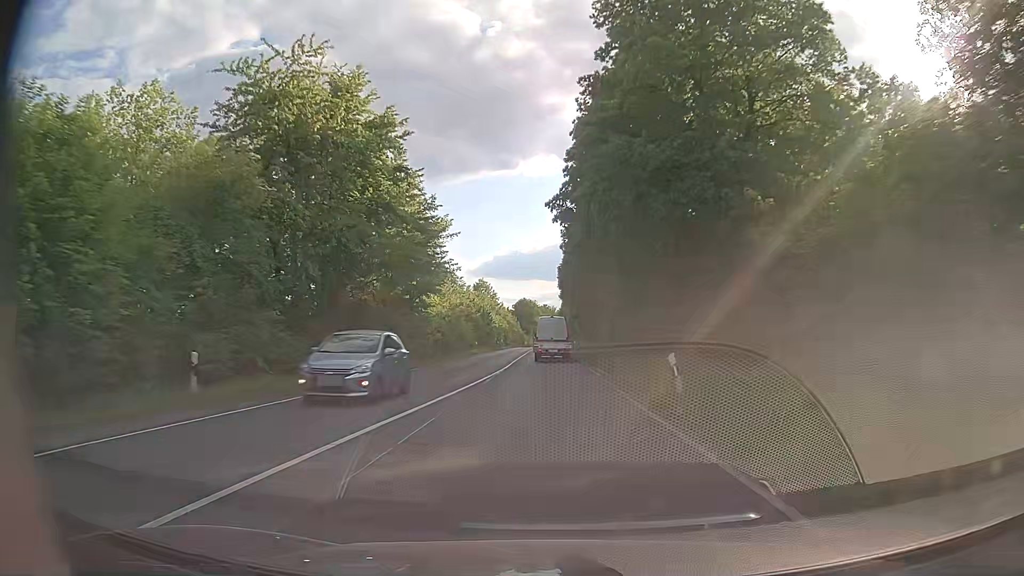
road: secondary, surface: asphalt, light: Day
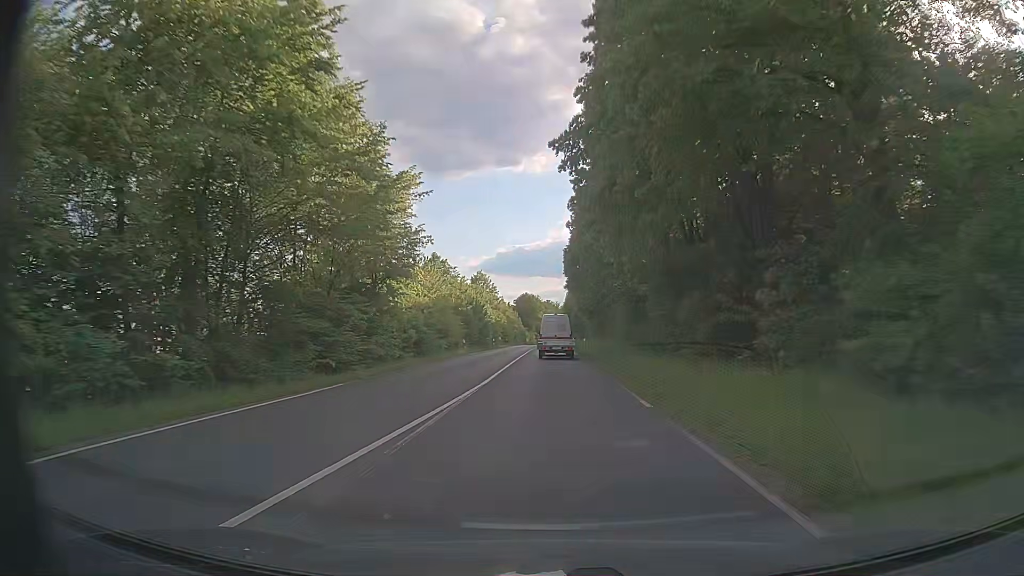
(0.0, +11.2) m; 0°
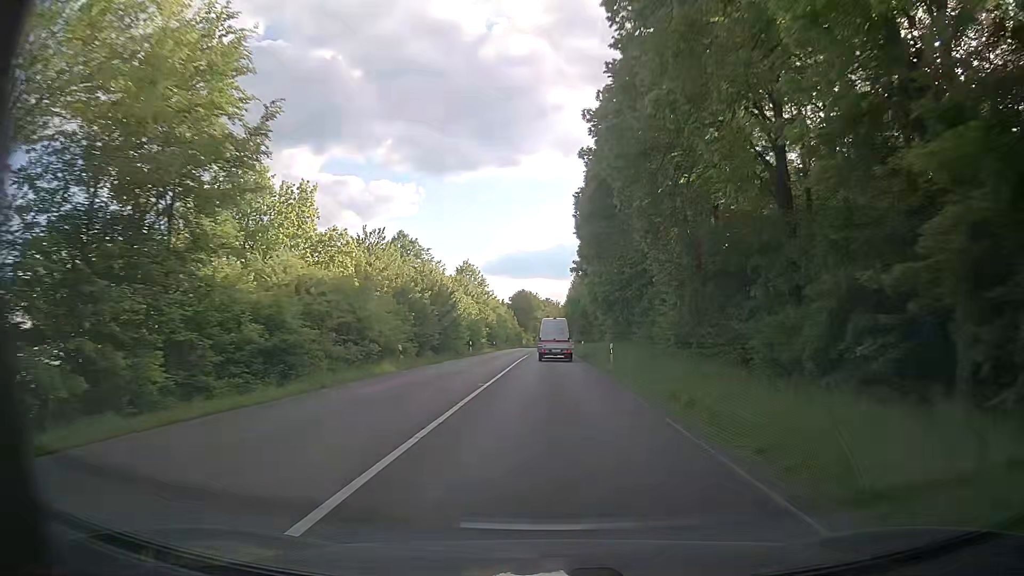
(-0.1, +22.3) m; 0°
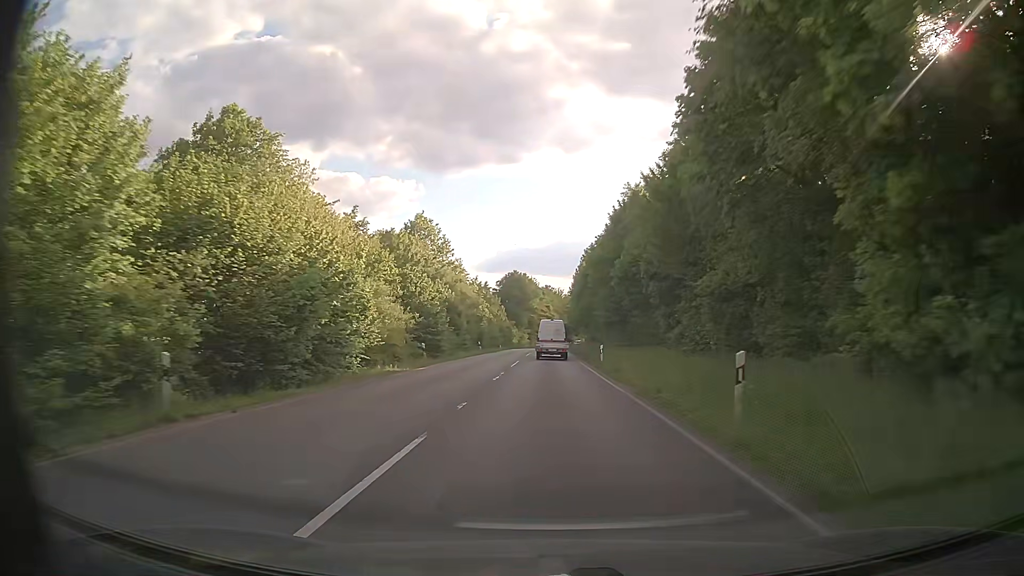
(-0.1, +44.7) m; 0°
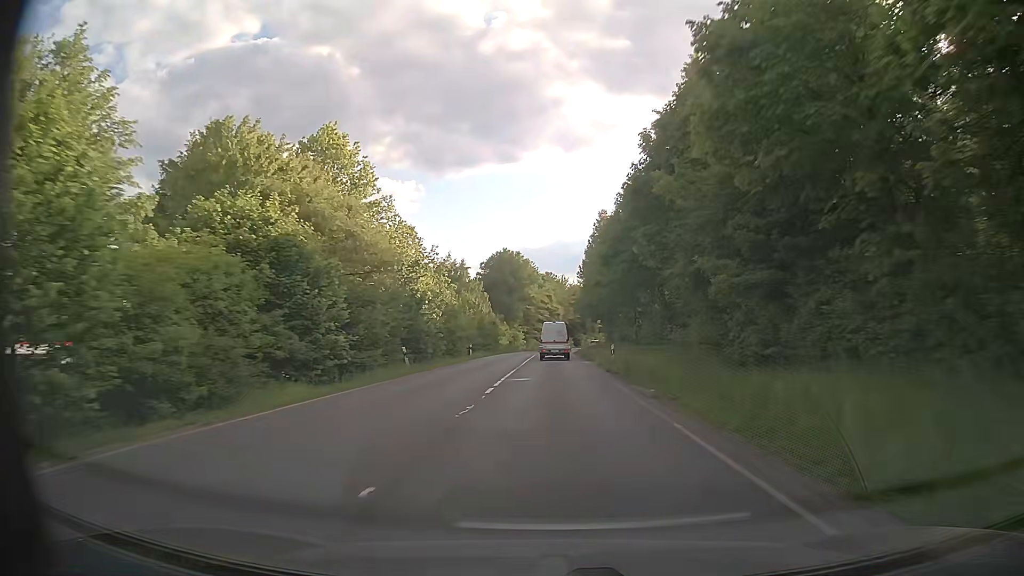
(0.0, +34.5) m; 0°
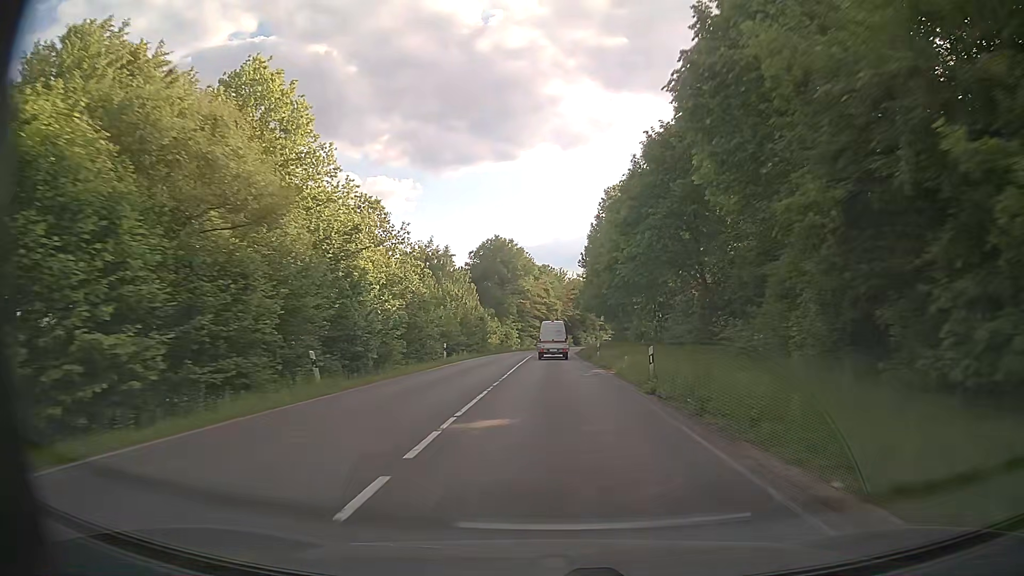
(0.0, +11.6) m; 0°
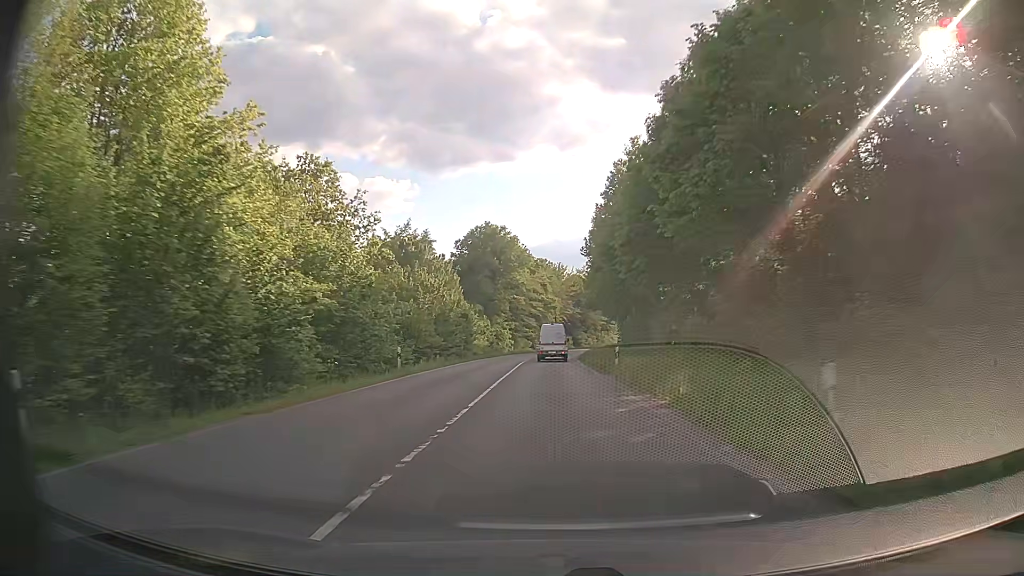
(0.0, +11.7) m; 0°
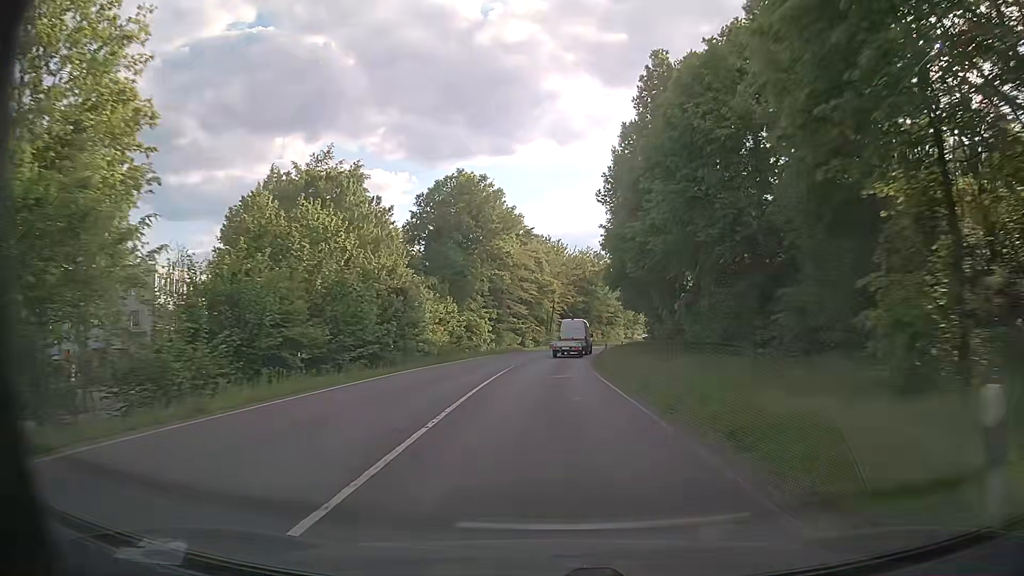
(+0.1, +23.4) m; +1°
(0, +10) (0, +20) (0, +30) (+1, +40) (+1, +50) (+2, +60) (+4, +70) (+6, +80) (+8, +89) (+11, +99) m
